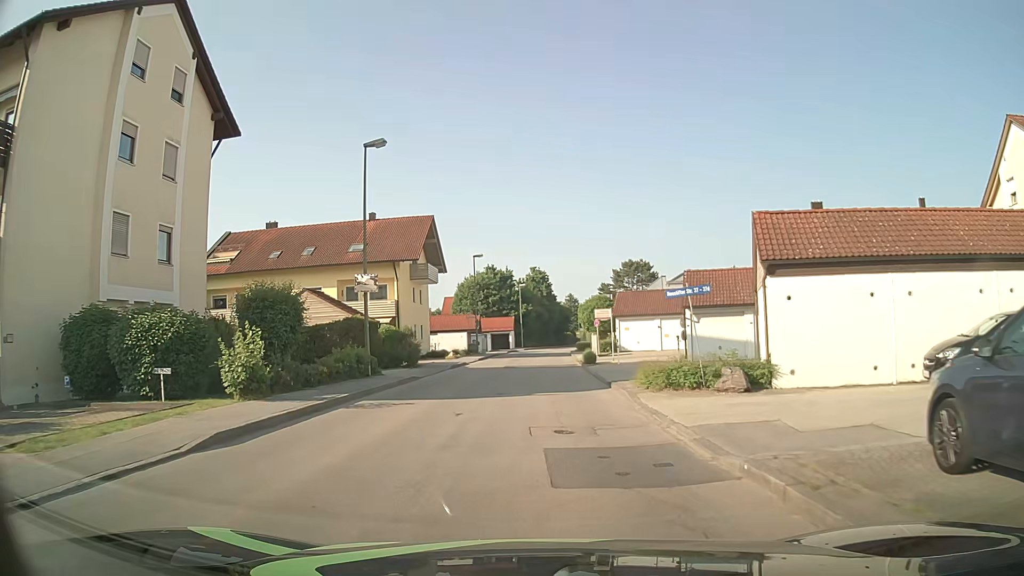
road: unclassified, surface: asphalt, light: Day
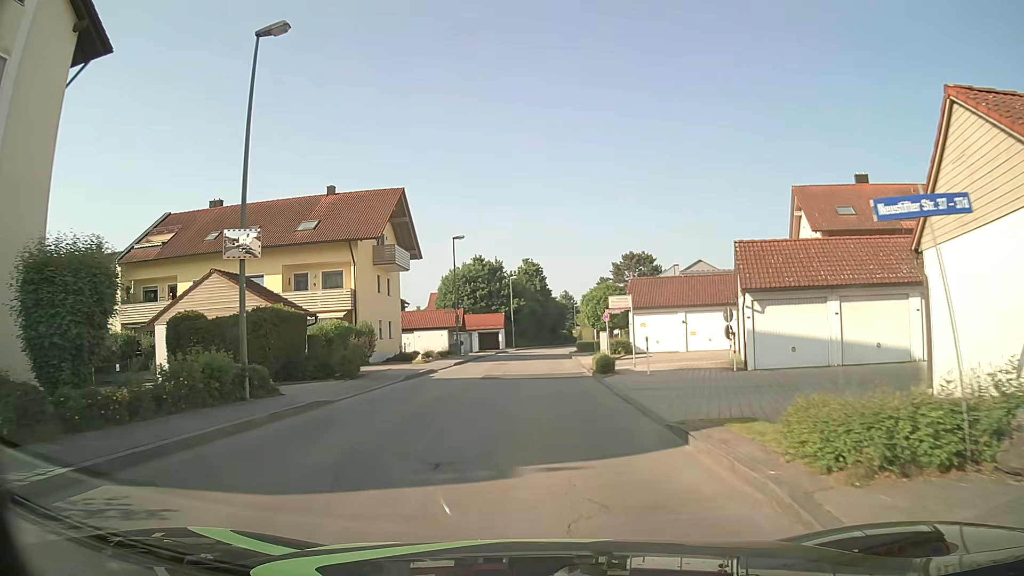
(0.0, +9.6) m; 0°
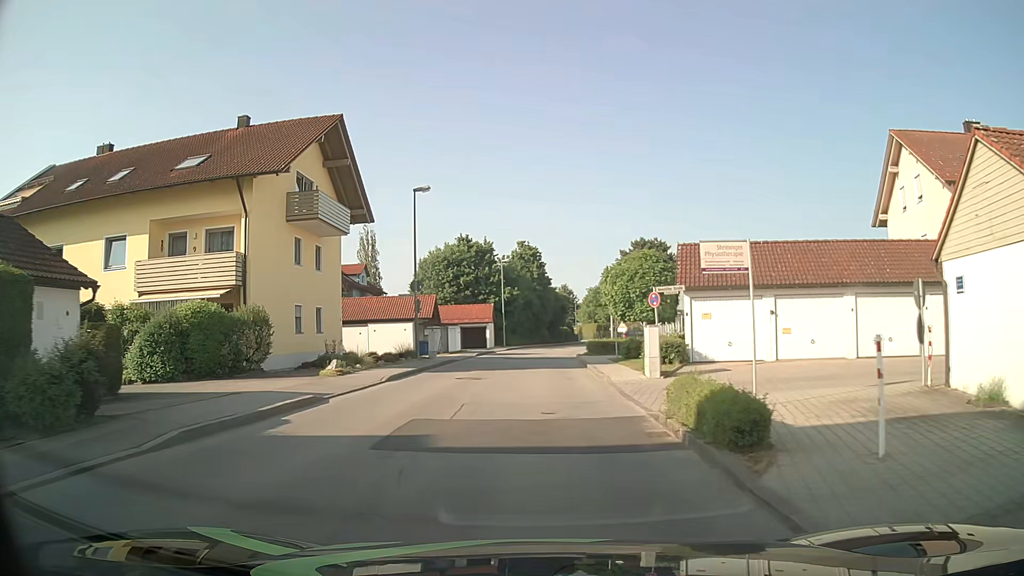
(+0.1, +14.3) m; 0°
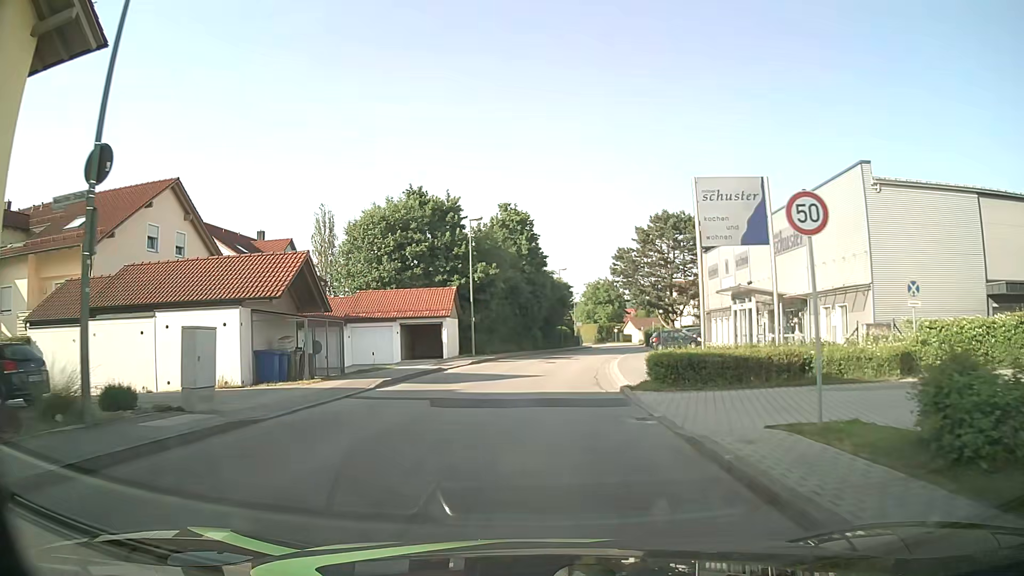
(+0.2, +23.9) m; +1°
(0, +10) (+1, +20) (+1, +30) (+3, +40) (+5, +50) (+7, +59) (+9, +69) (+11, +79) (+12, +89) (+13, +99) m
